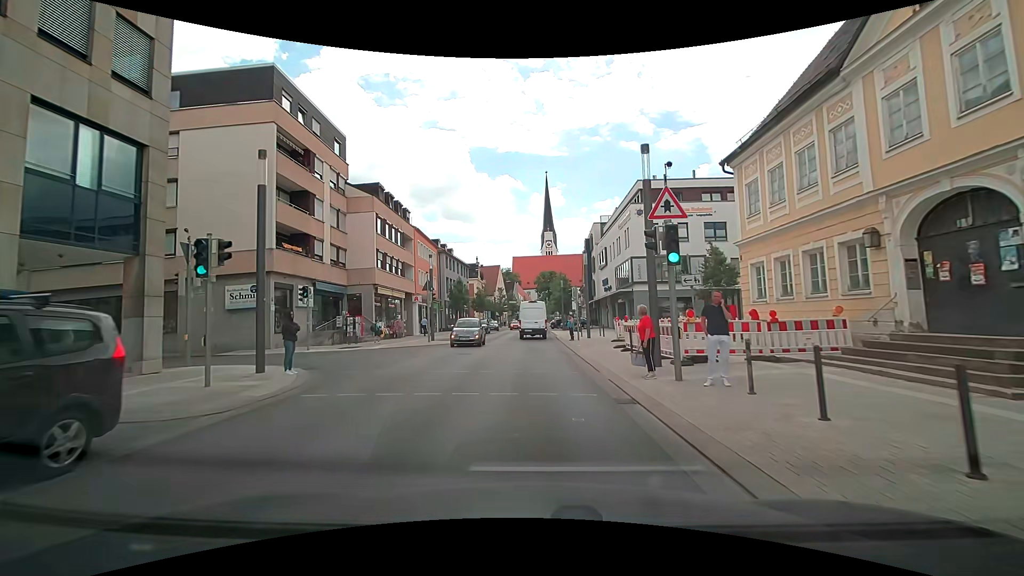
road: tertiary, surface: asphalt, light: Day
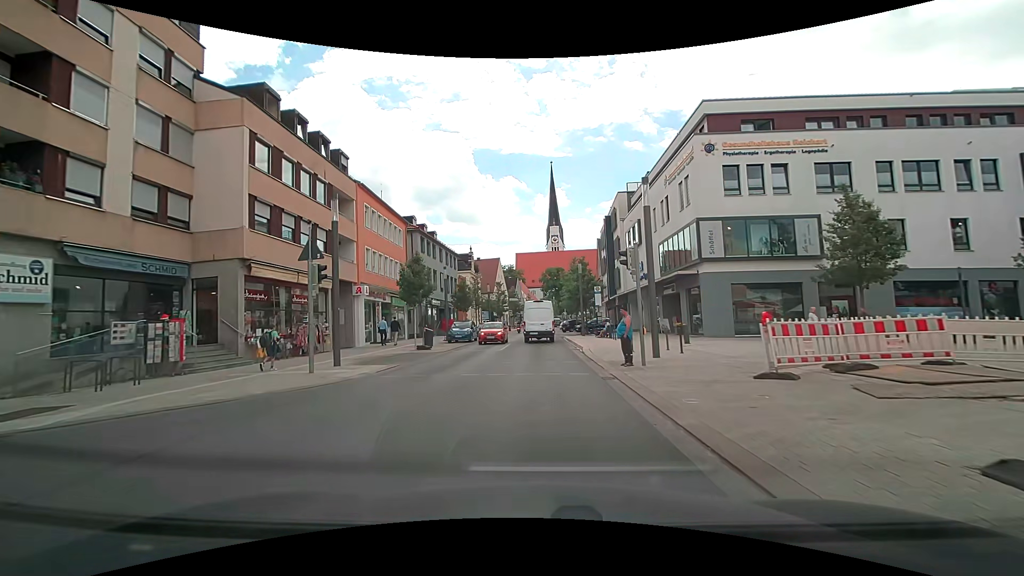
(-0.1, +17.9) m; 0°
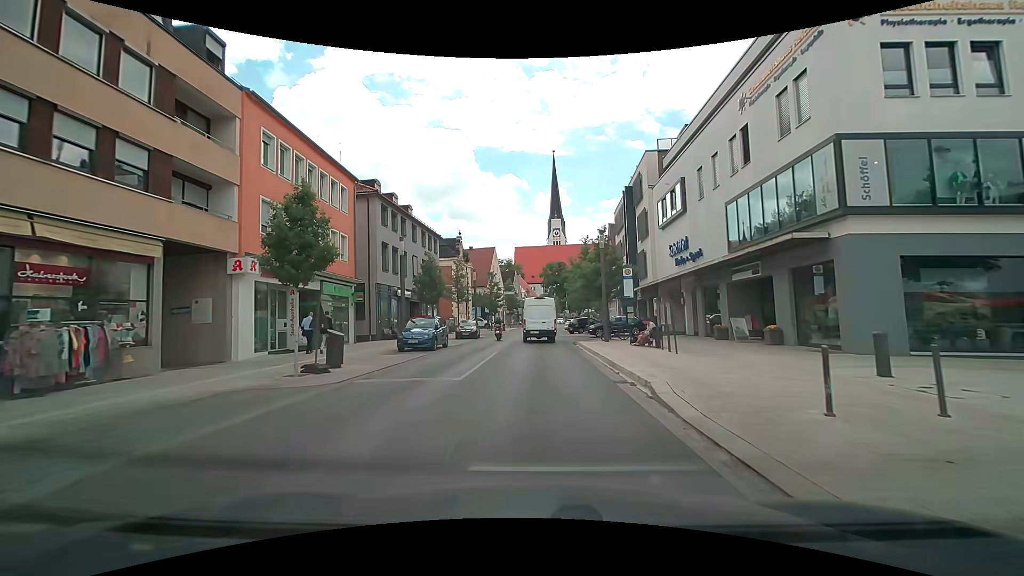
(-0.1, +13.3) m; 0°
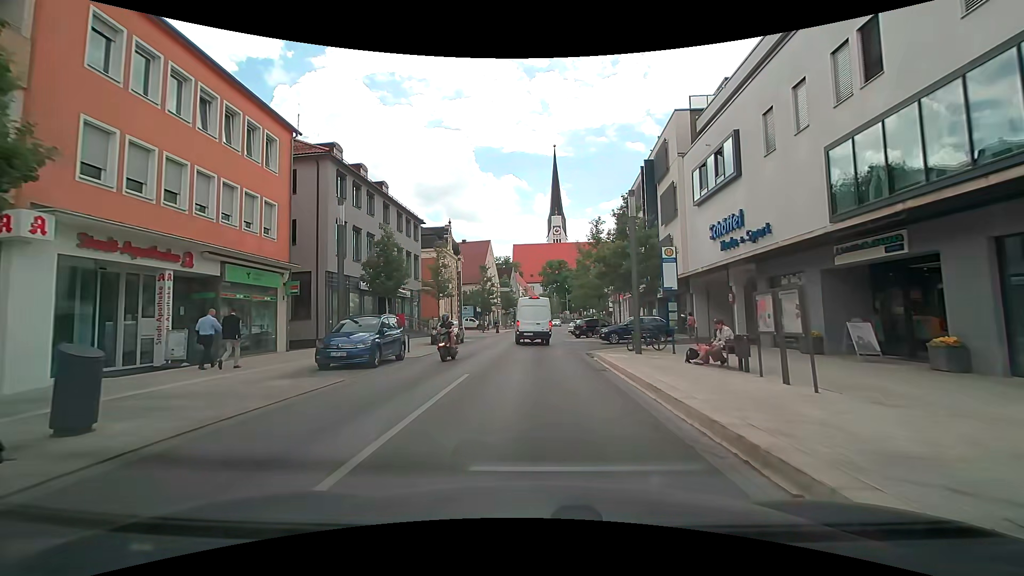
(0.0, +8.6) m; 0°
